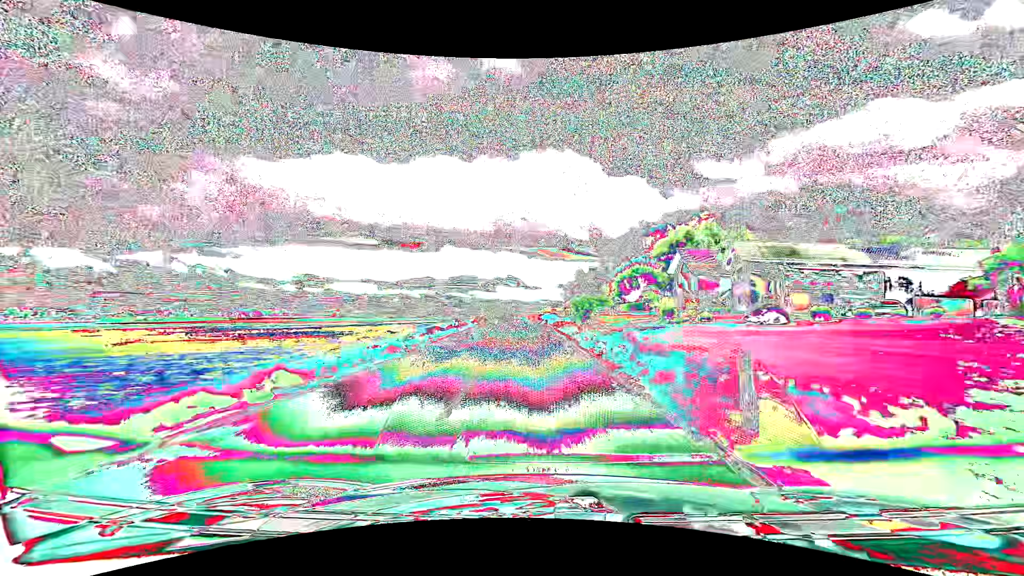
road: secondary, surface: asphalt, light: Day
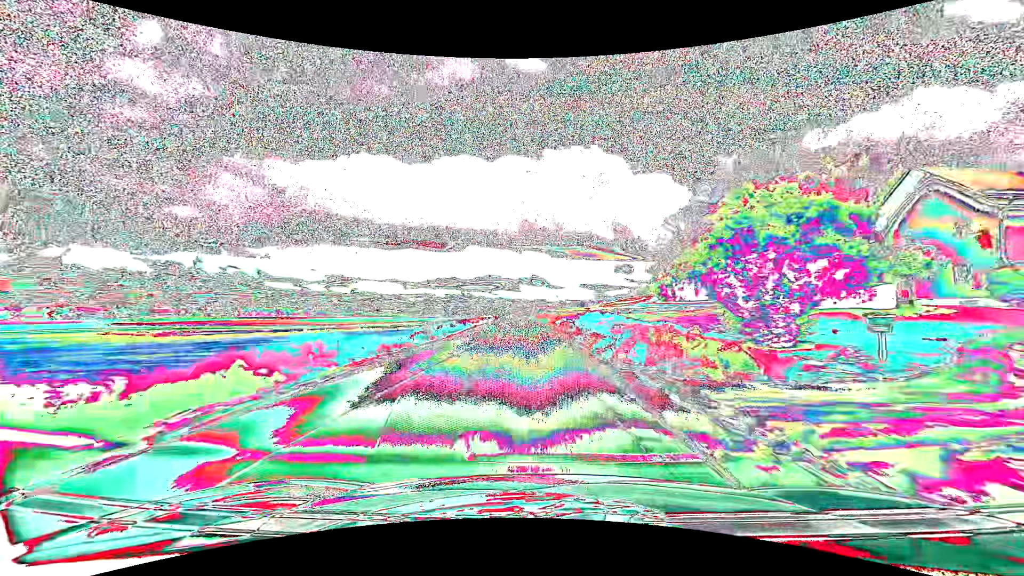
(-1.3, +42.6) m; -3°
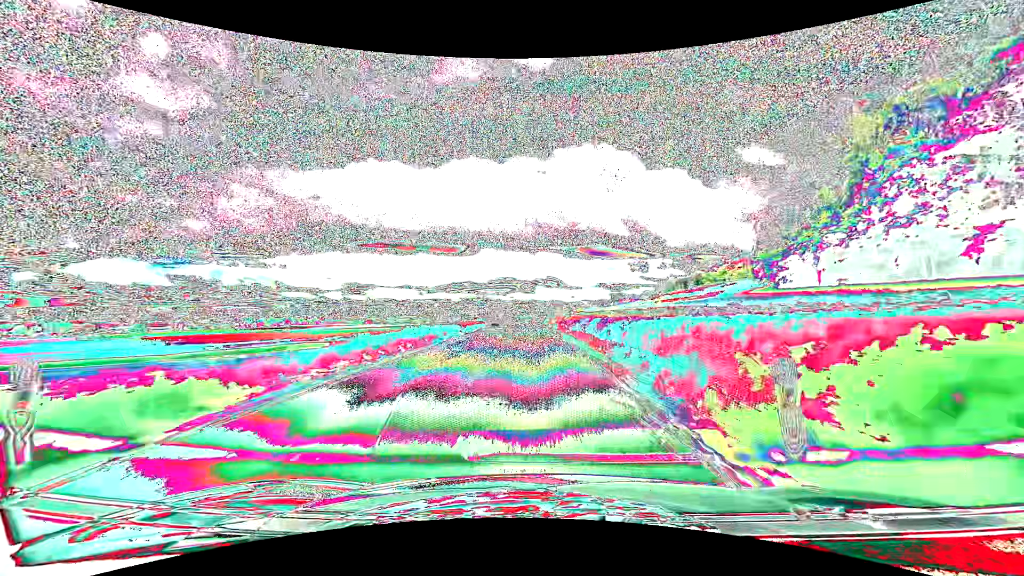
(-1.0, +57.5) m; -2°
(0, +10) (0, +20) (0, +30) (0, +40) (0, +50) (0, +60) (-1, +70) (-1, +80) (-1, +90) (-1, +100) m
